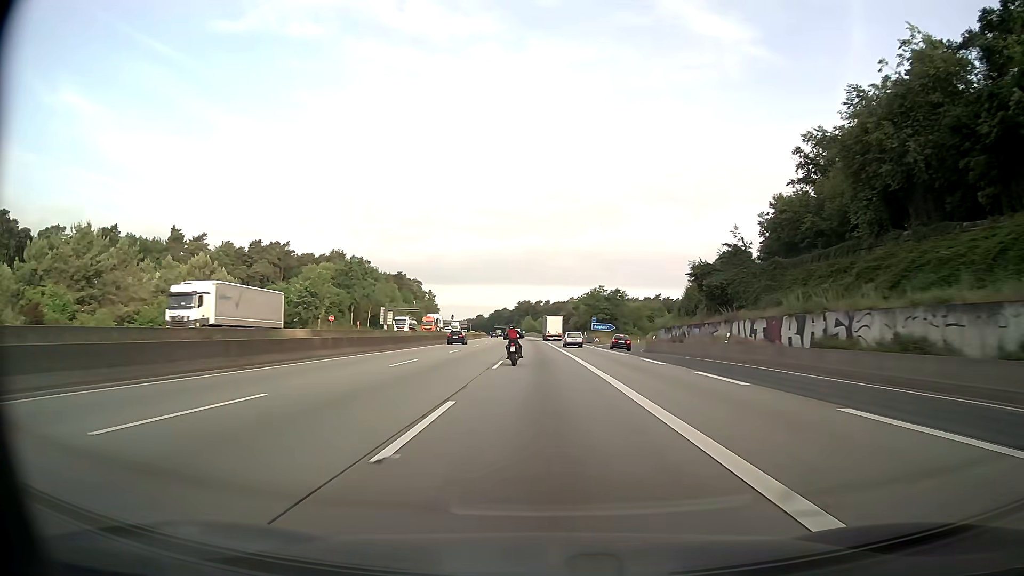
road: motorway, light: Day
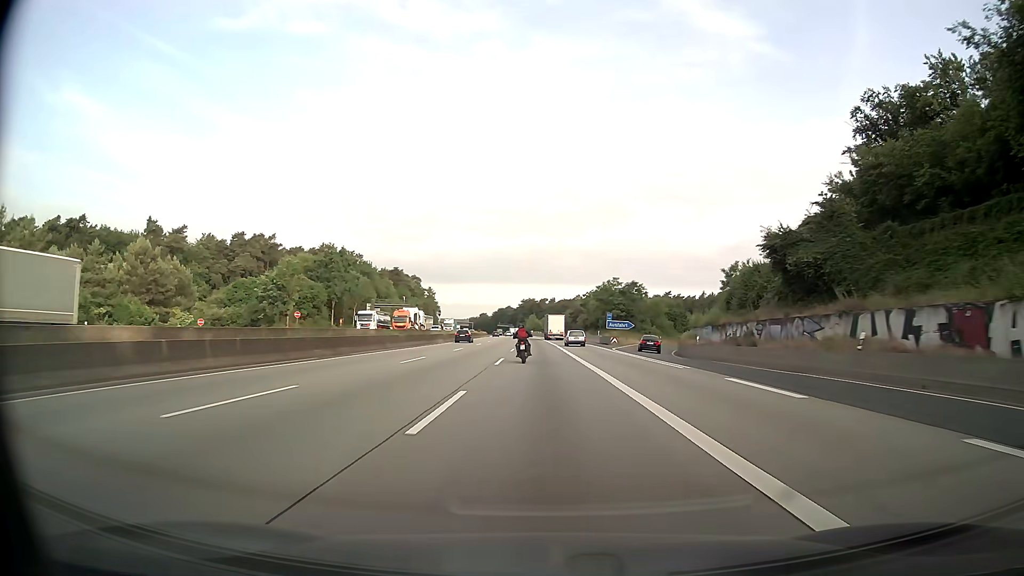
(-0.1, +16.2) m; 0°
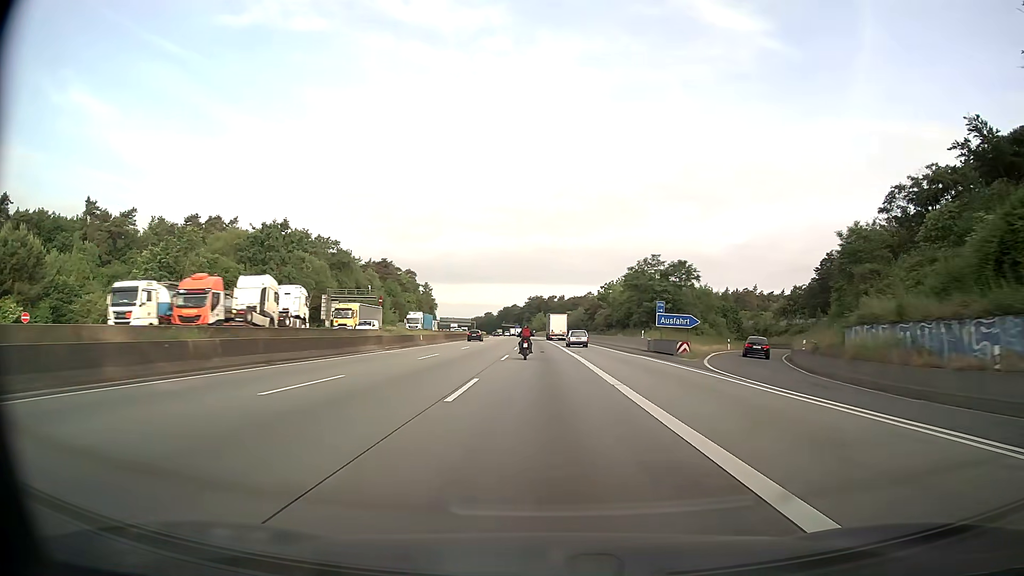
(-0.2, +32.3) m; -1°
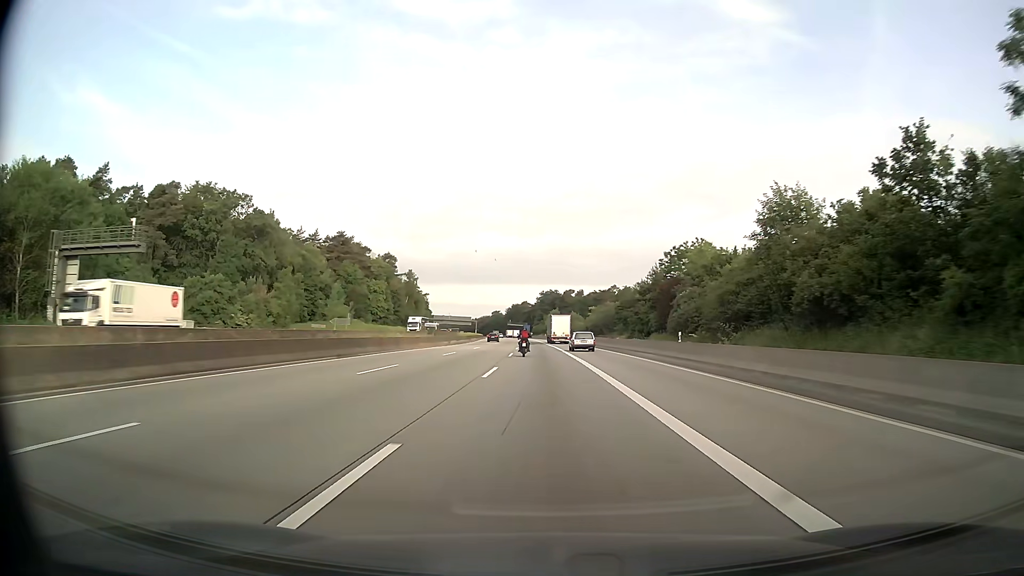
(-0.7, +64.7) m; -1°
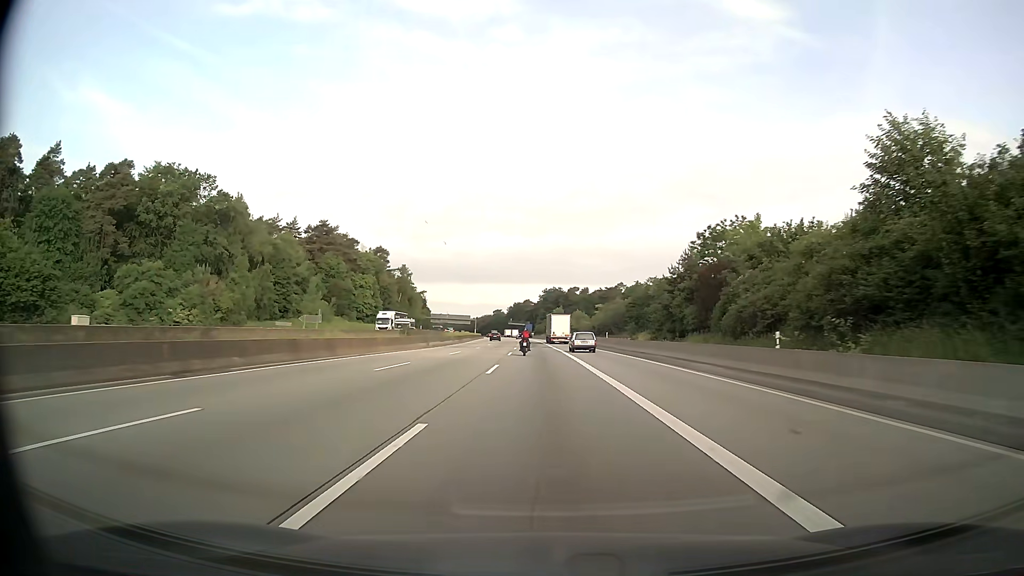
(0.0, +16.2) m; 0°
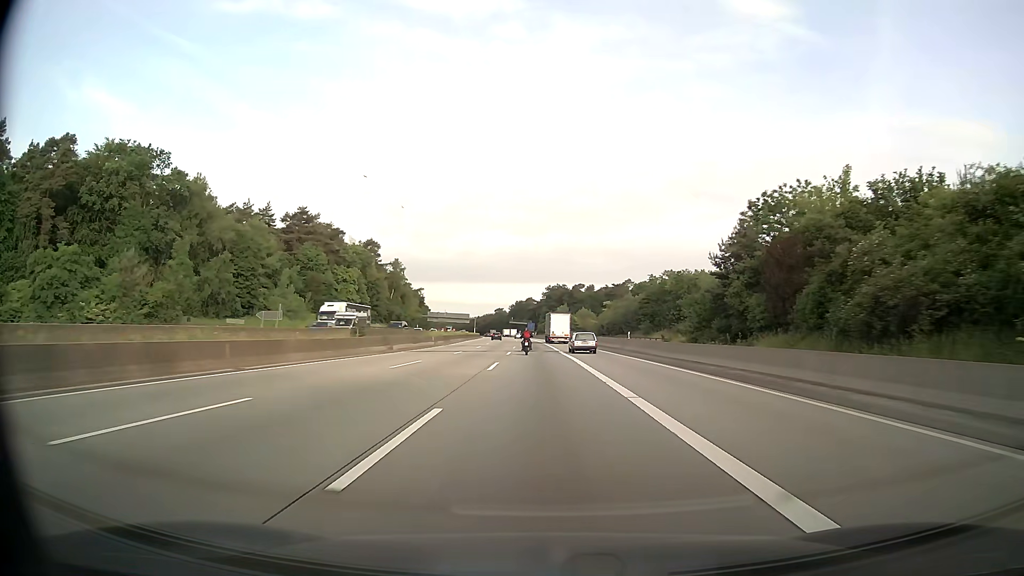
(0.0, +16.2) m; 0°
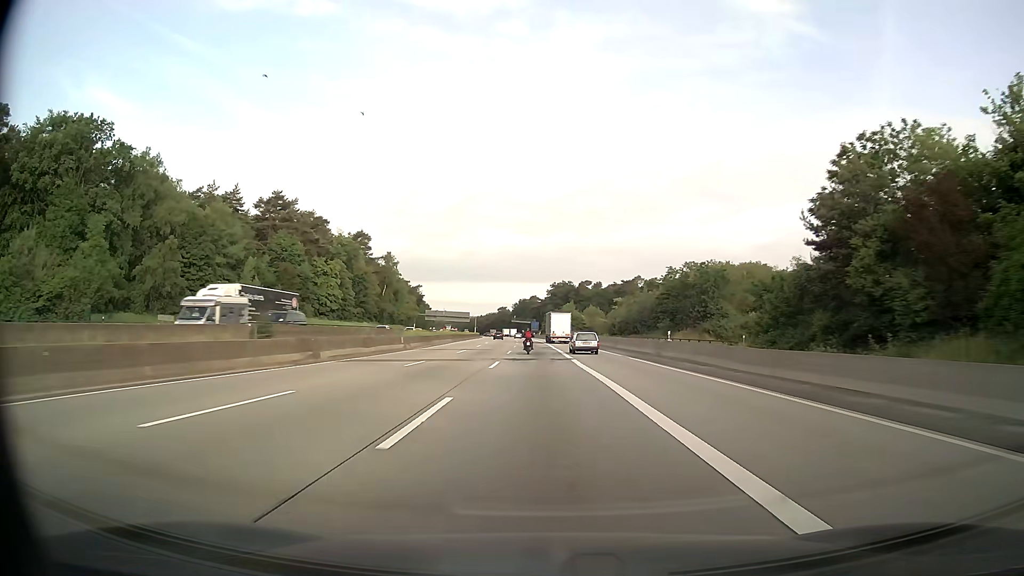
(-0.1, +16.2) m; 0°
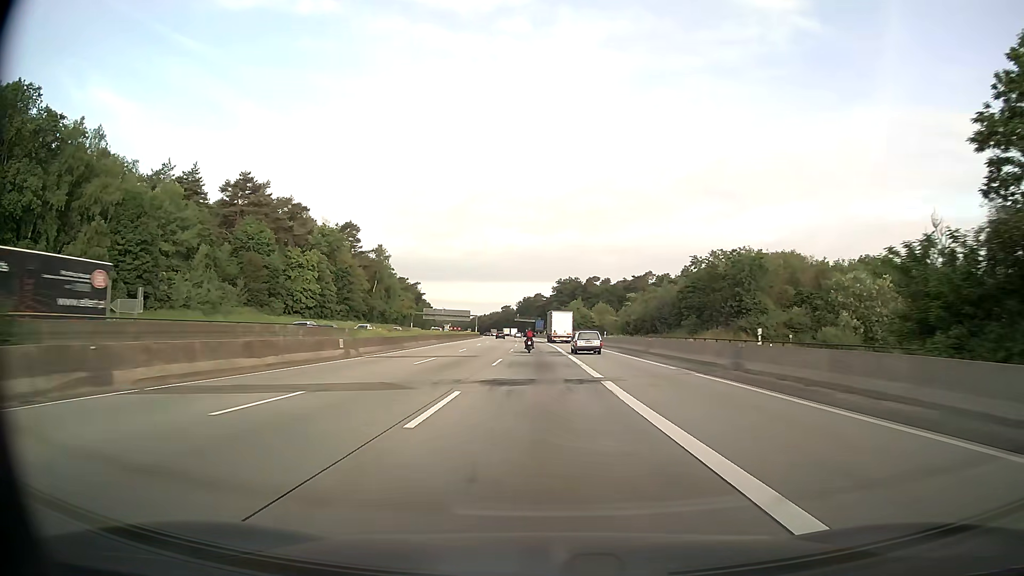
(0.0, +16.2) m; 0°
(0, +10) (0, +20) (0, +30) (0, +40) (-1, +50) (-1, +60) (-1, +70) (-1, +80) (-2, +90) (-2, +100) m
